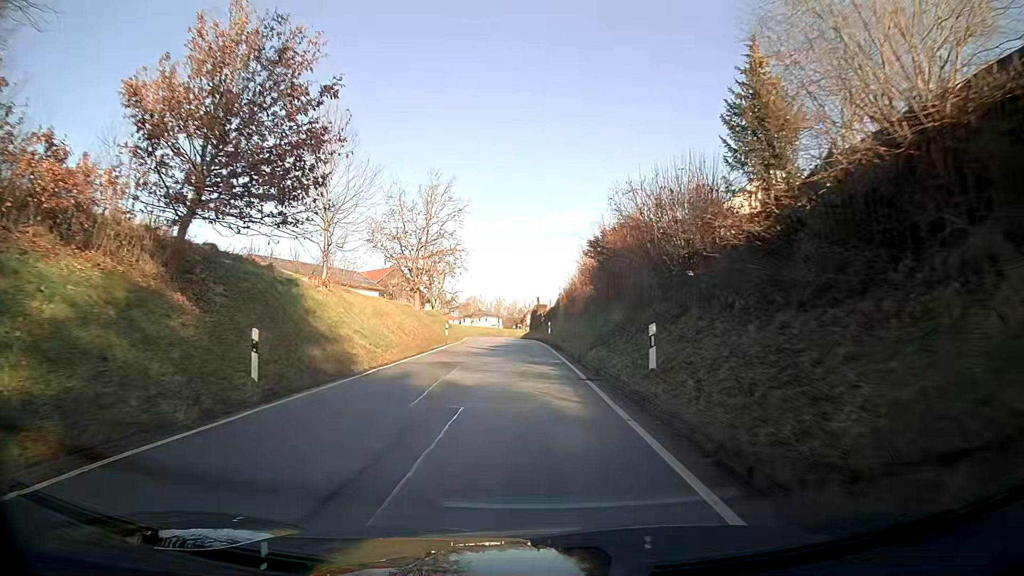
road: tertiary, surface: asphalt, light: Day
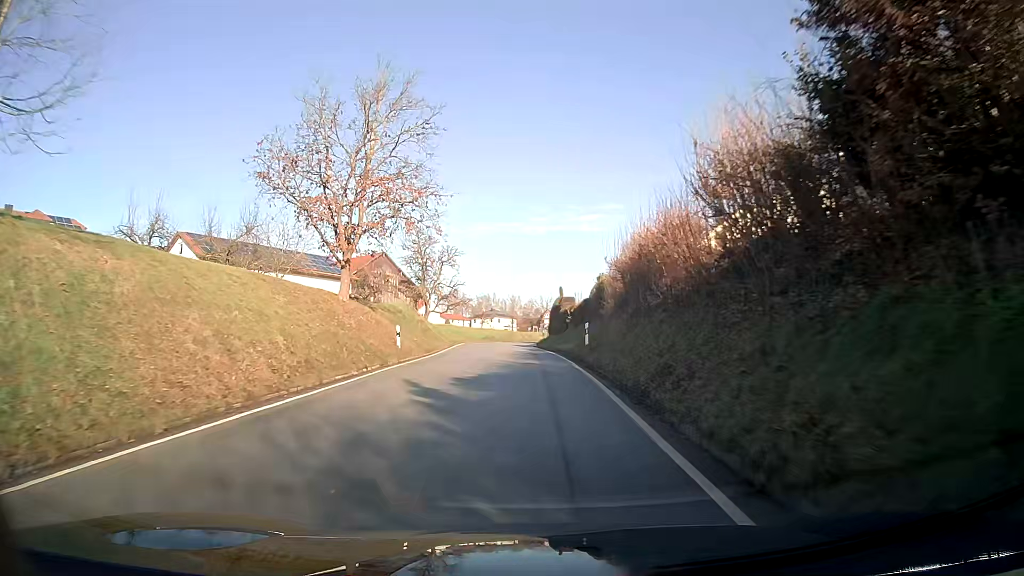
(-0.4, +21.9) m; -2°
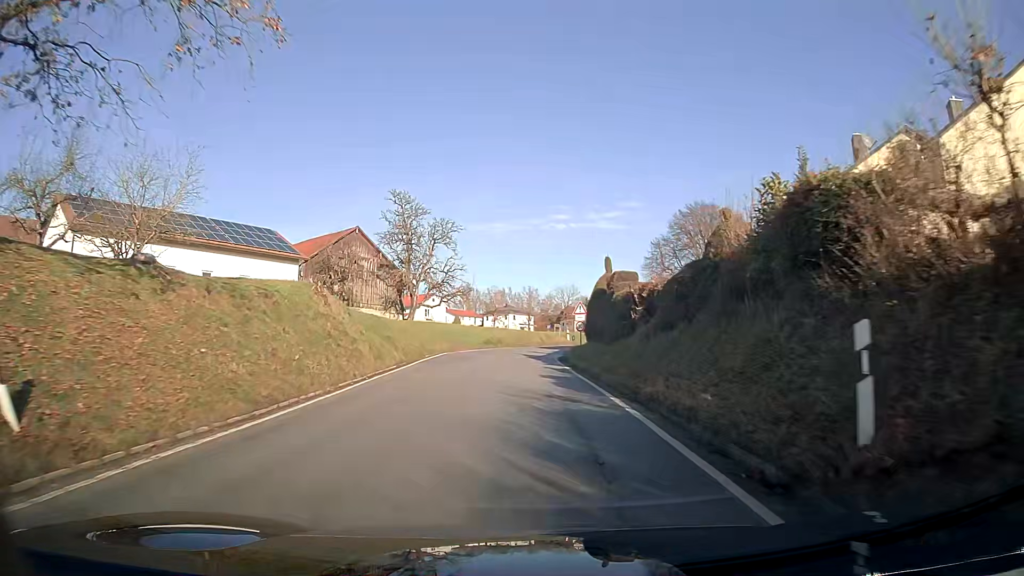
(-0.2, +21.5) m; -1°
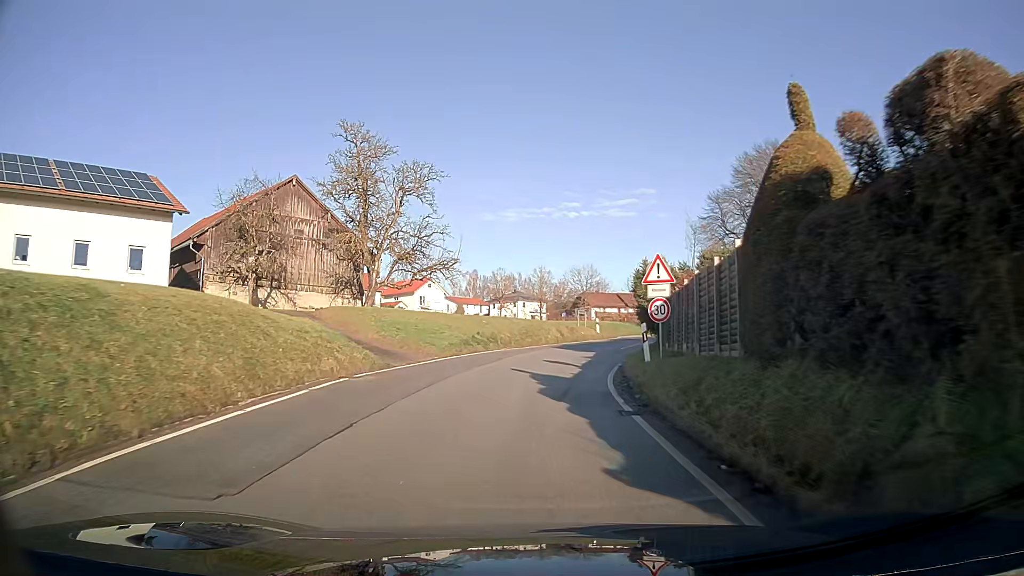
(-0.2, +20.5) m; 0°
